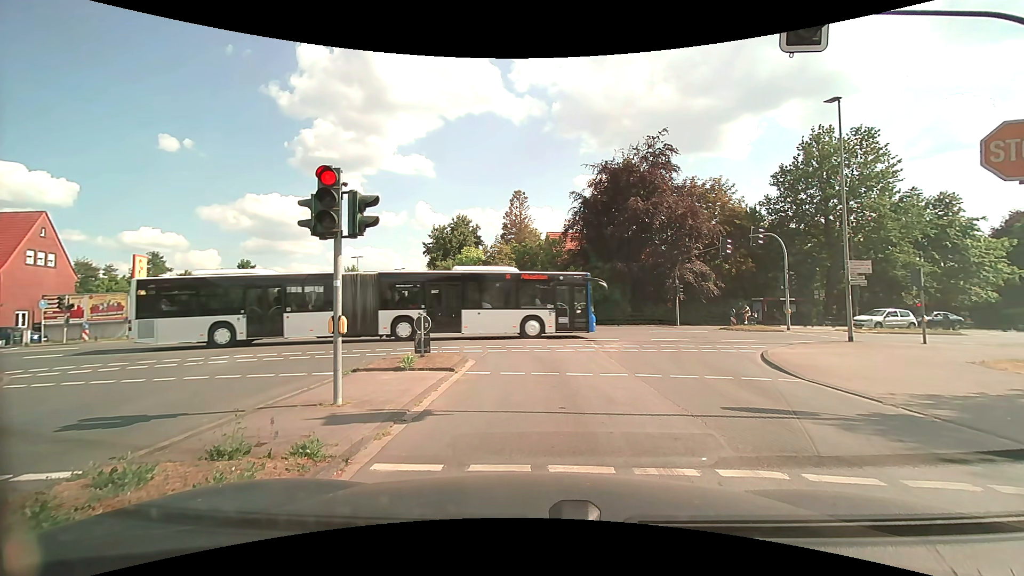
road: tertiary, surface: asphalt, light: Day
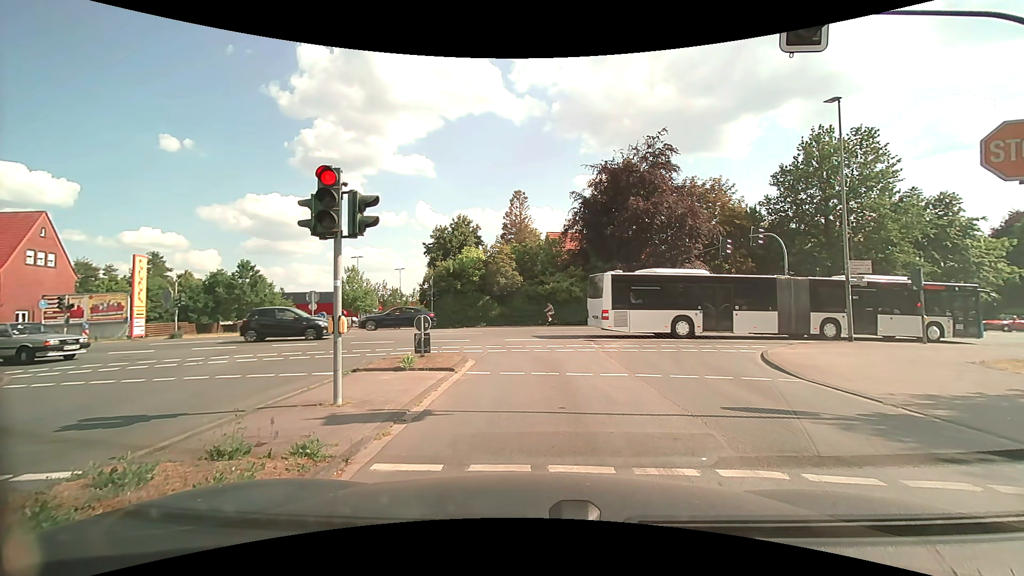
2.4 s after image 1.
(0.0, 0.0) m; 0°
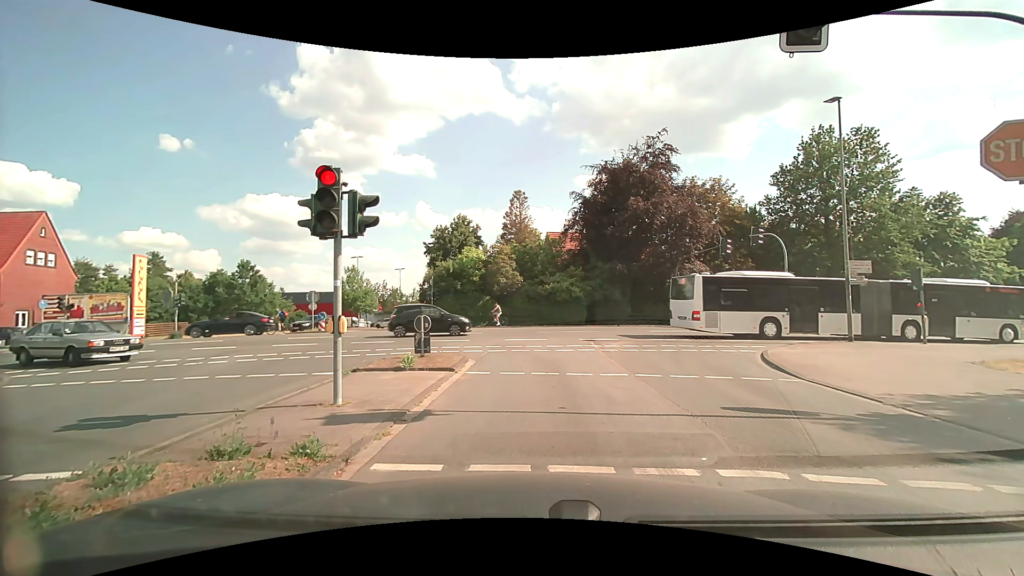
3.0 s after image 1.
(0.0, 0.0) m; 0°
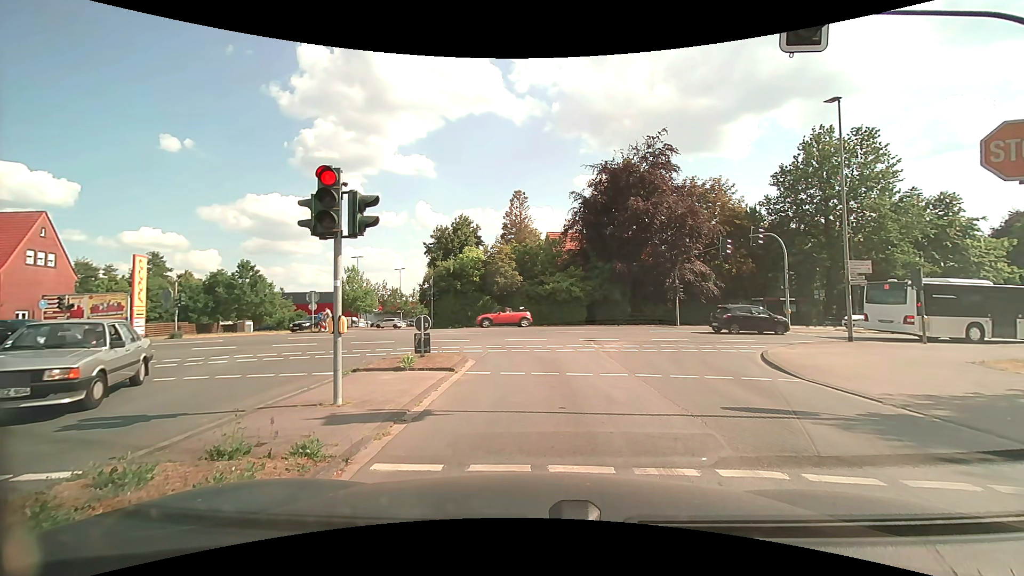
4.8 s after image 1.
(0.0, 0.0) m; 0°
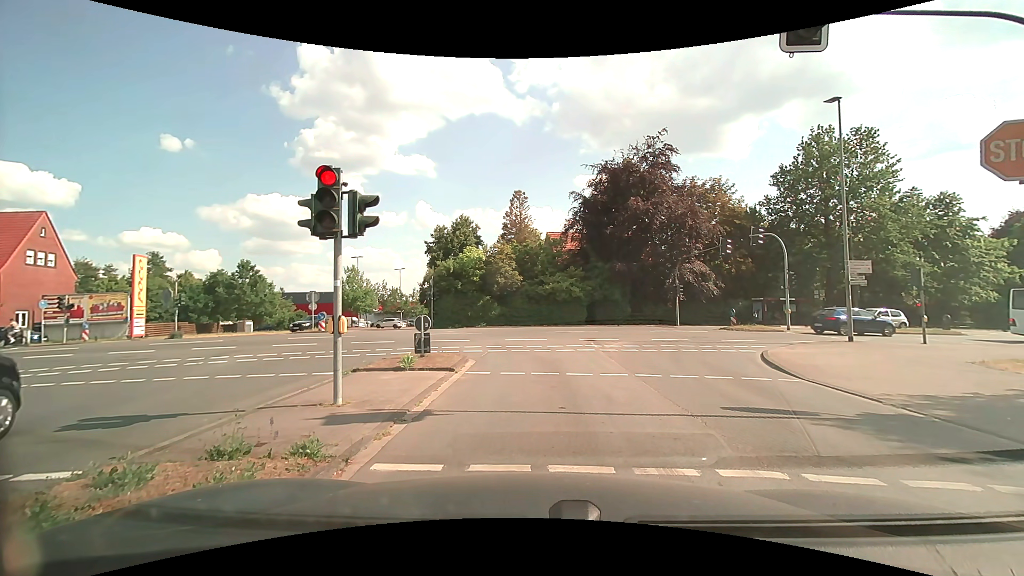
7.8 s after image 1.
(0.0, 0.0) m; 0°
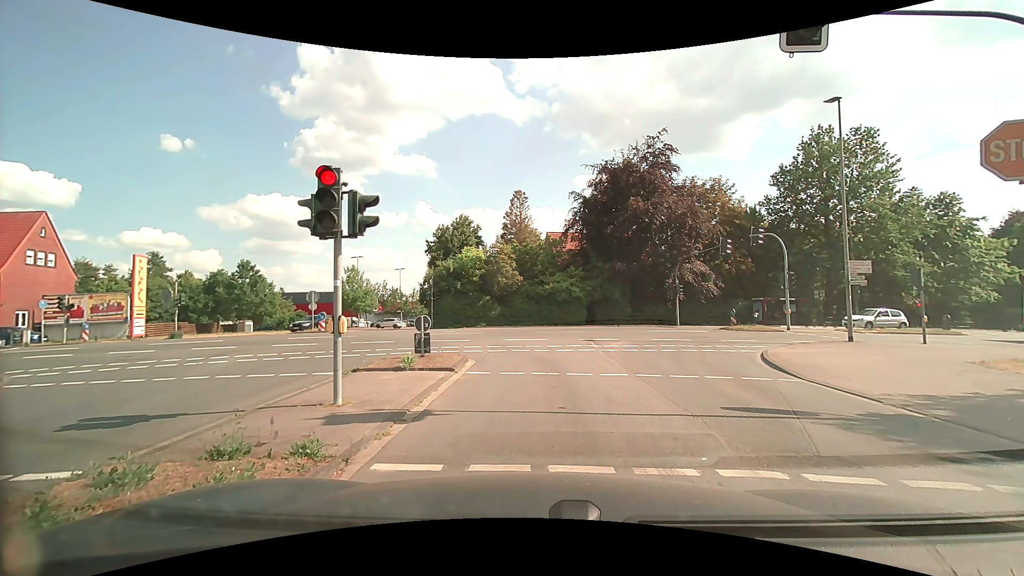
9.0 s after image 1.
(0.0, 0.0) m; 0°
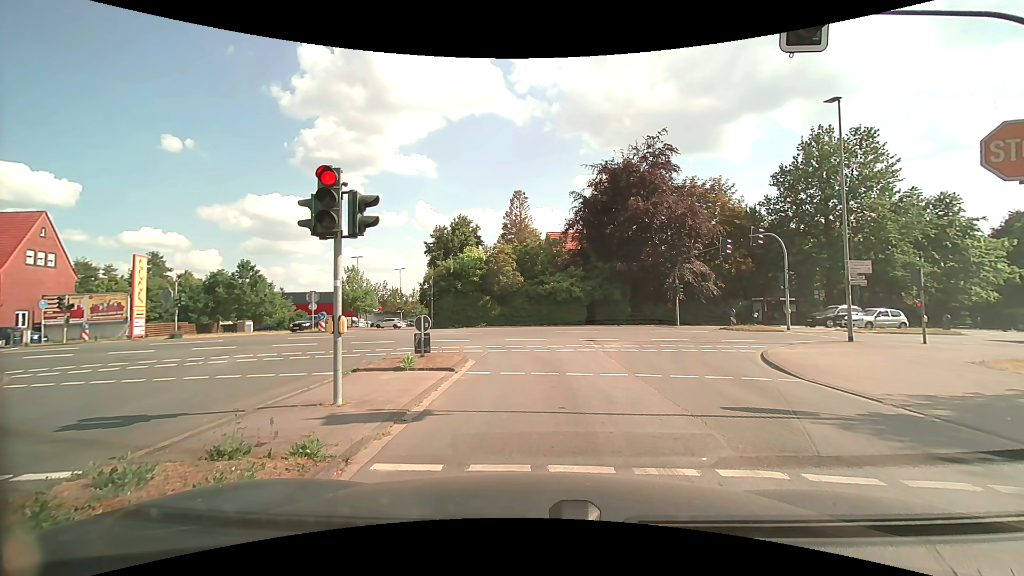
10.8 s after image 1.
(0.0, 0.0) m; 0°
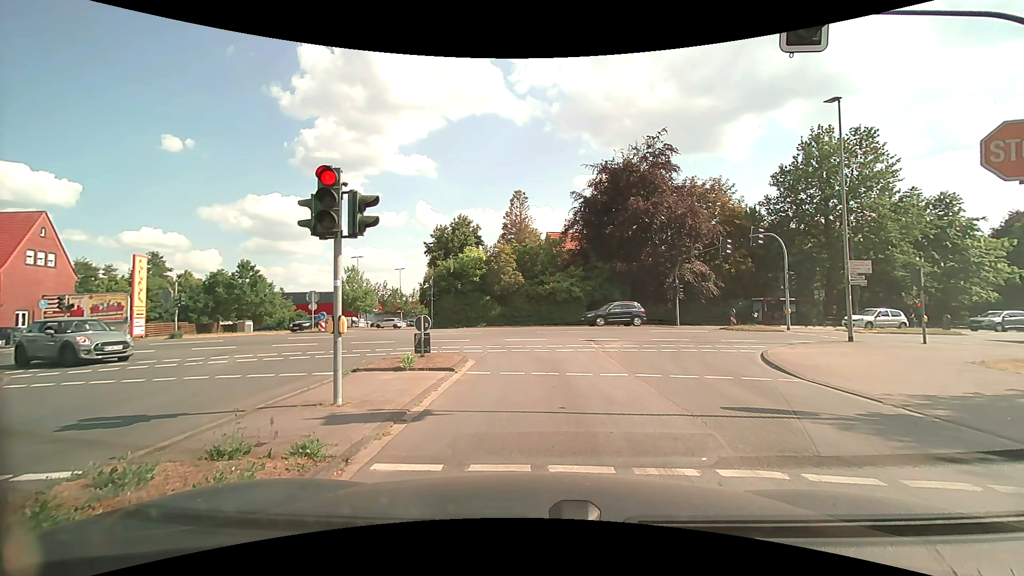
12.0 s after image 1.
(0.0, 0.0) m; 0°
(0, +10) (-2, +20) (-8, +27) (-18, +30) (-28, +29) (-37, +26) (-47, +23) (-56, +19) (-66, +16) (-75, +13) m
